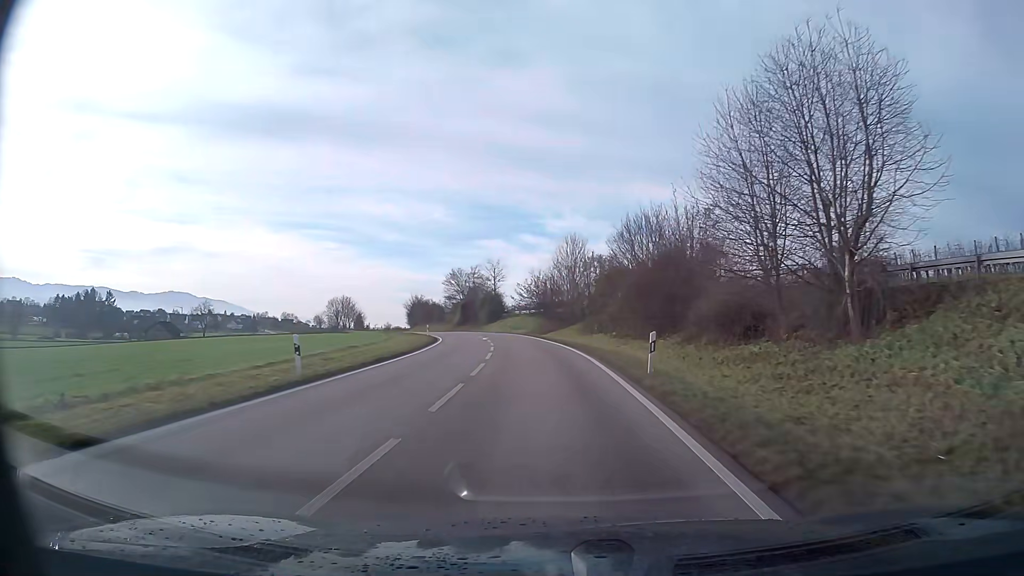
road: primary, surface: asphalt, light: Day
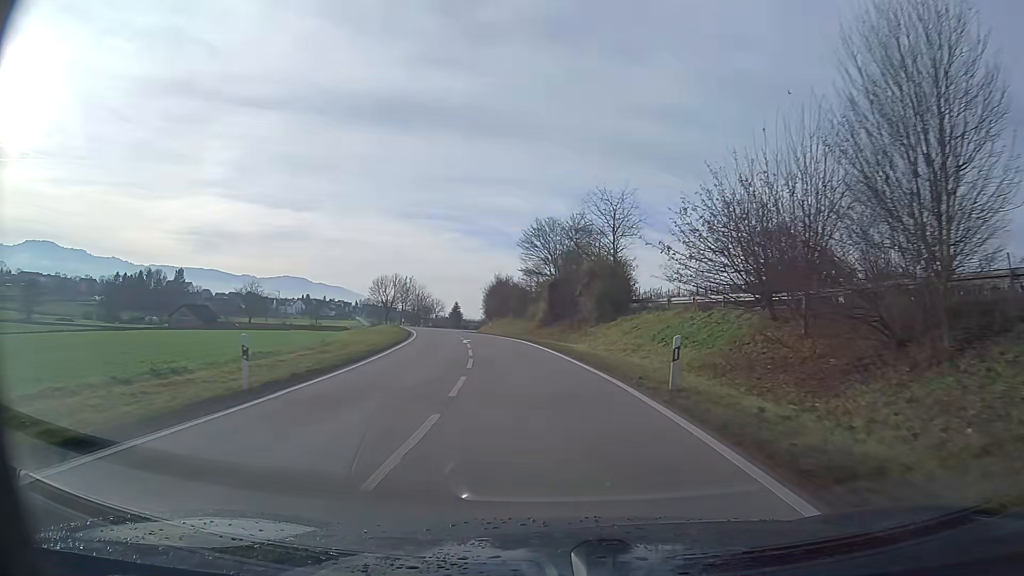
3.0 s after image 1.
(-4.4, +52.2) m; -11°
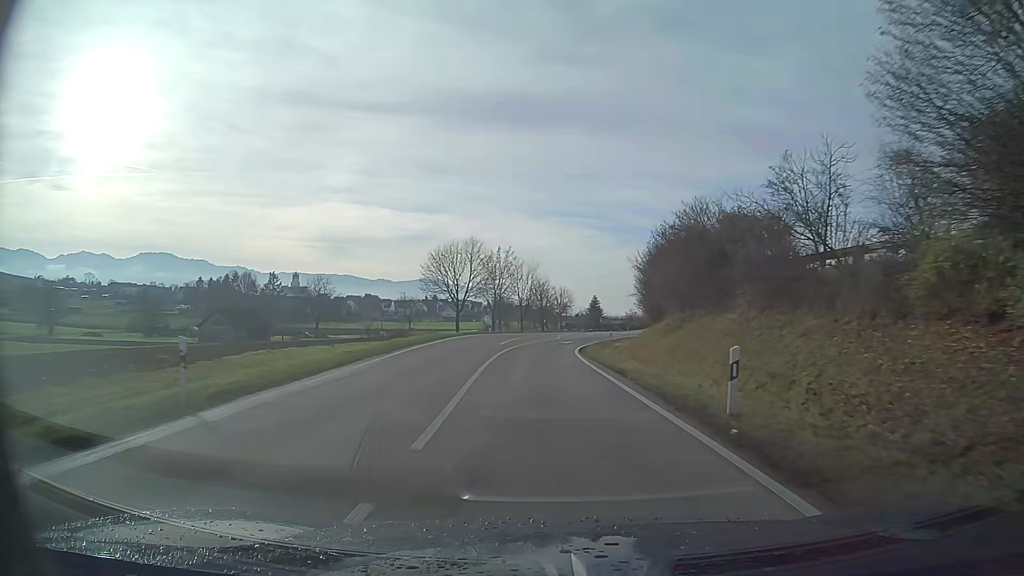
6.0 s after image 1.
(-5.7, +52.4) m; -11°
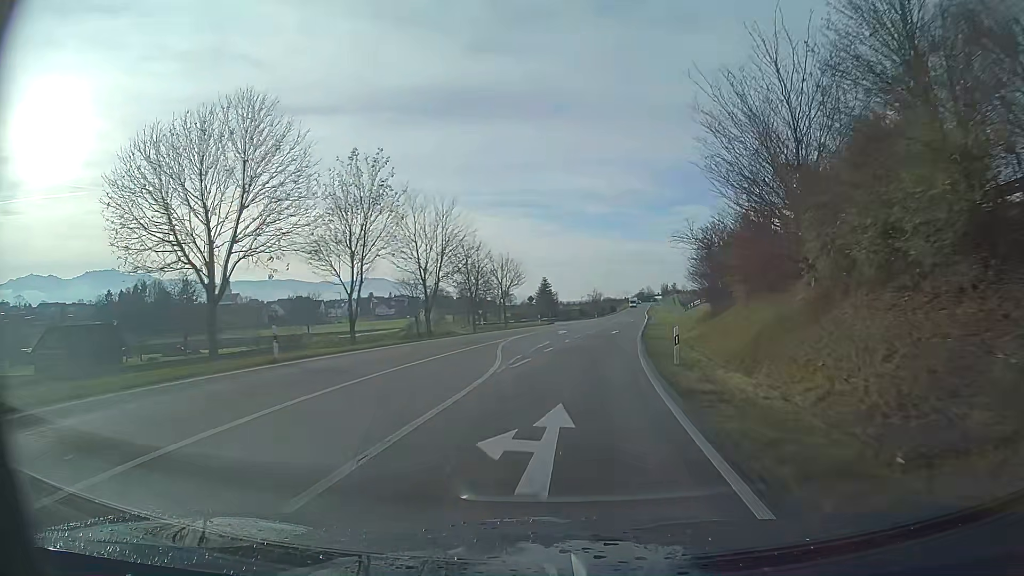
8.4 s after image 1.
(+1.1, +42.4) m; +6°
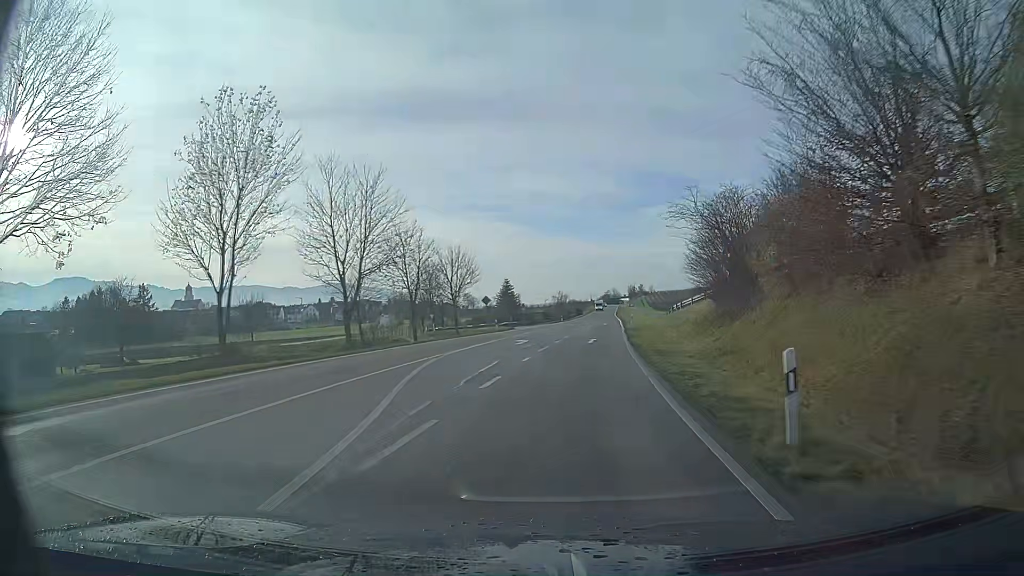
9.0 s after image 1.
(+0.3, +10.6) m; +3°
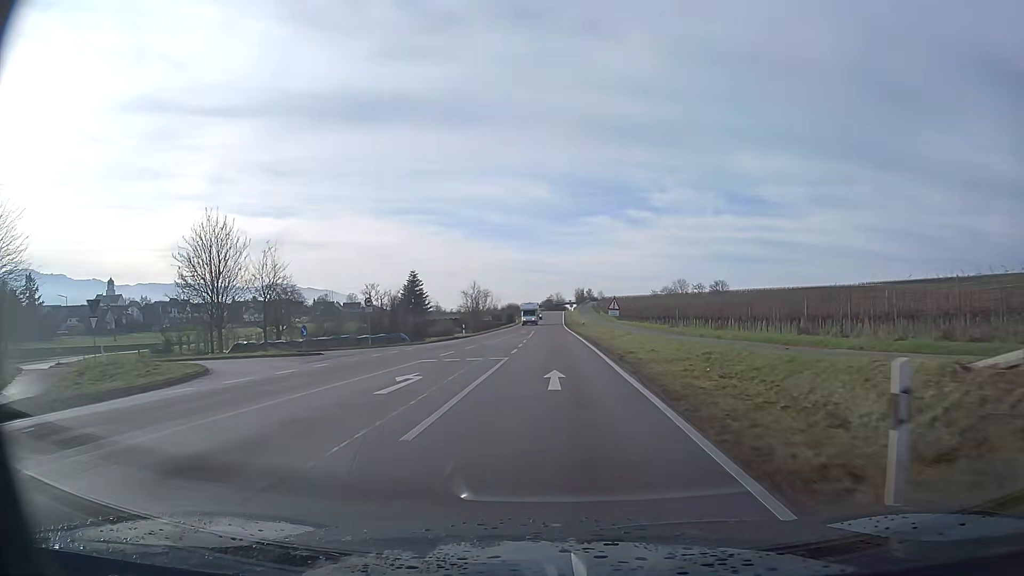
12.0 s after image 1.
(+2.8, +52.4) m; +4°
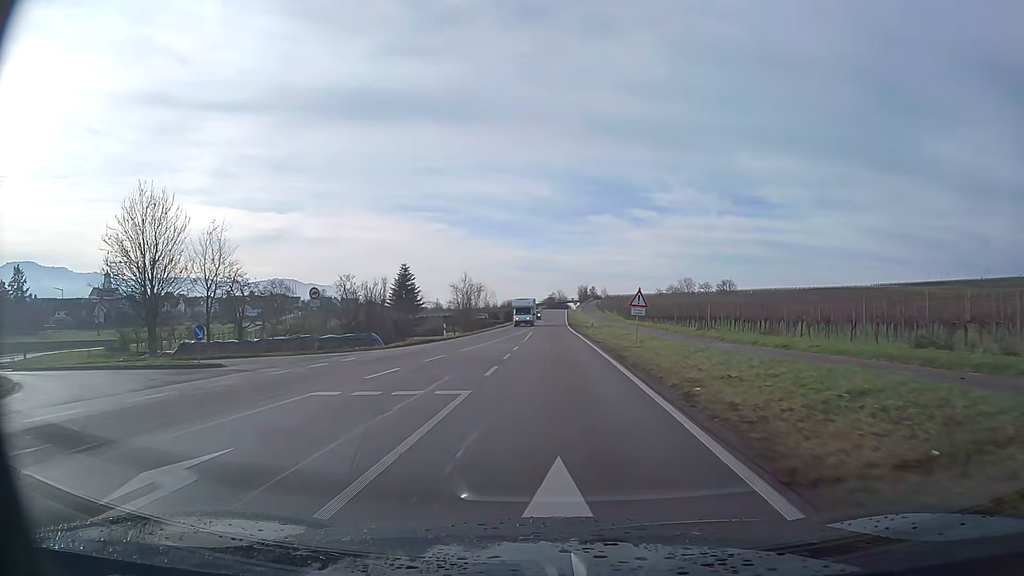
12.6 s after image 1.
(0.0, +10.4) m; 0°
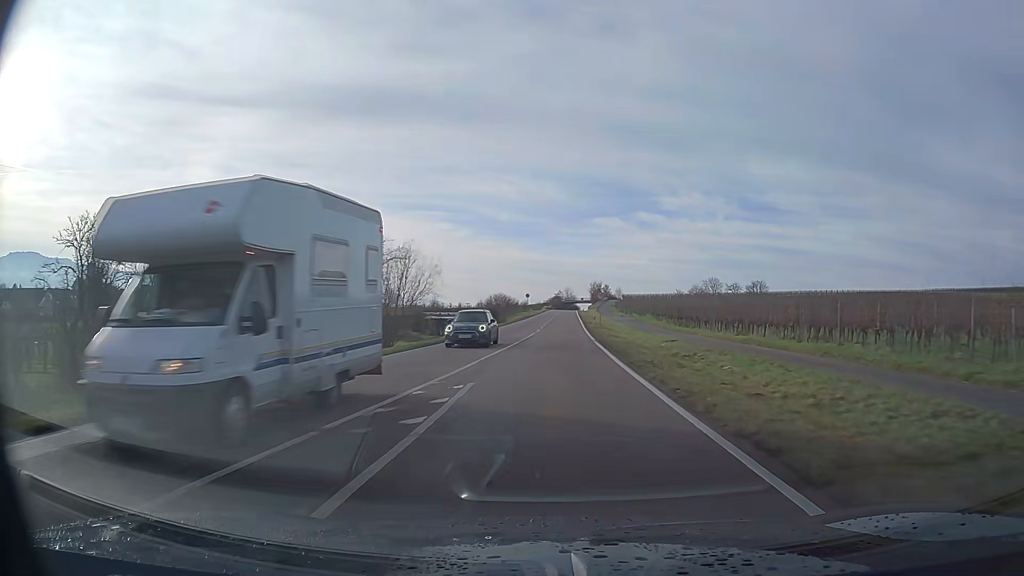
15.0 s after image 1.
(-0.2, +41.7) m; -1°
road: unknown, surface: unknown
